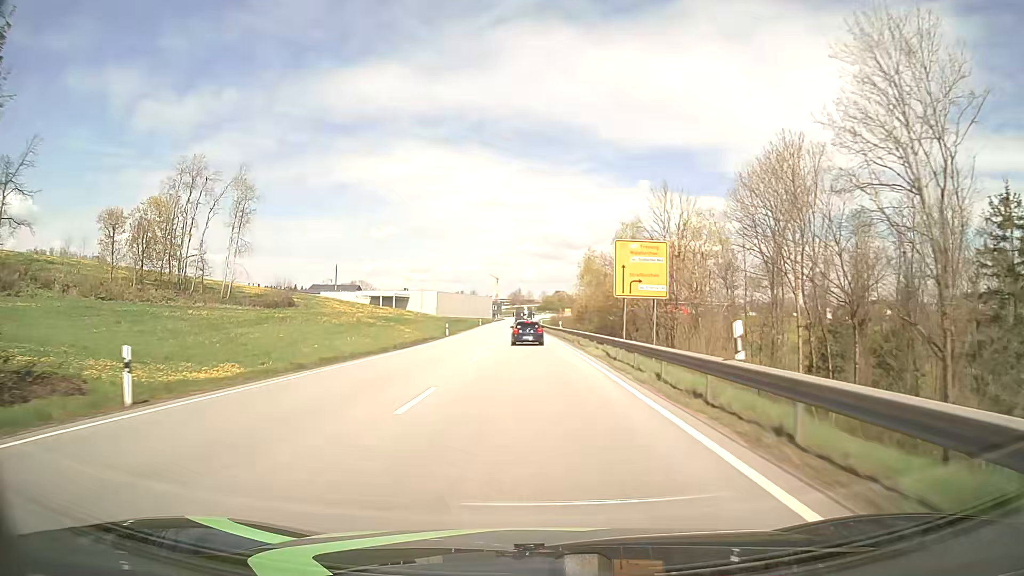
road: primary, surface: asphalt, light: Day
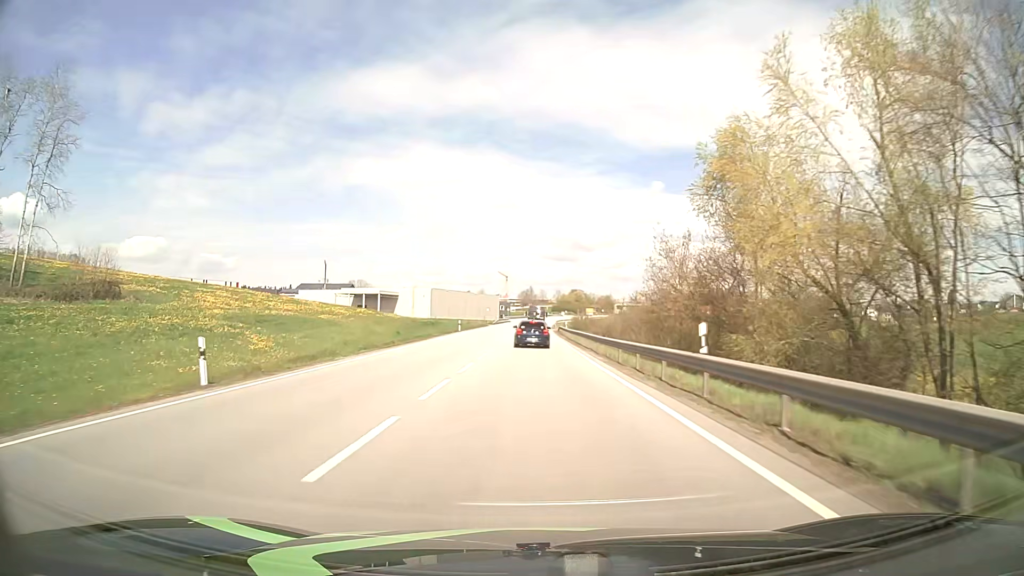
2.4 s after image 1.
(-0.4, +46.9) m; -1°
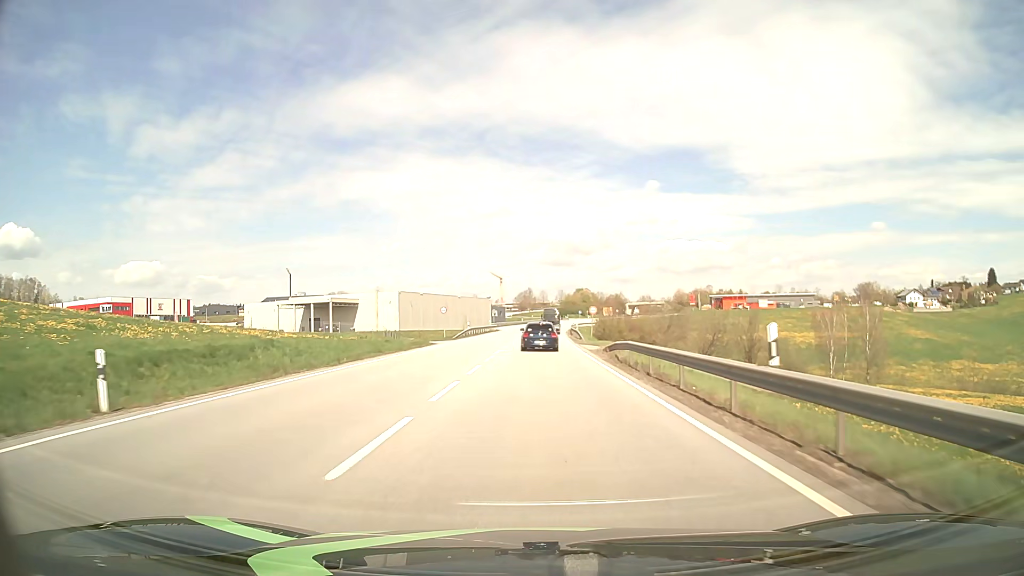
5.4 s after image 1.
(-0.2, +53.8) m; 0°
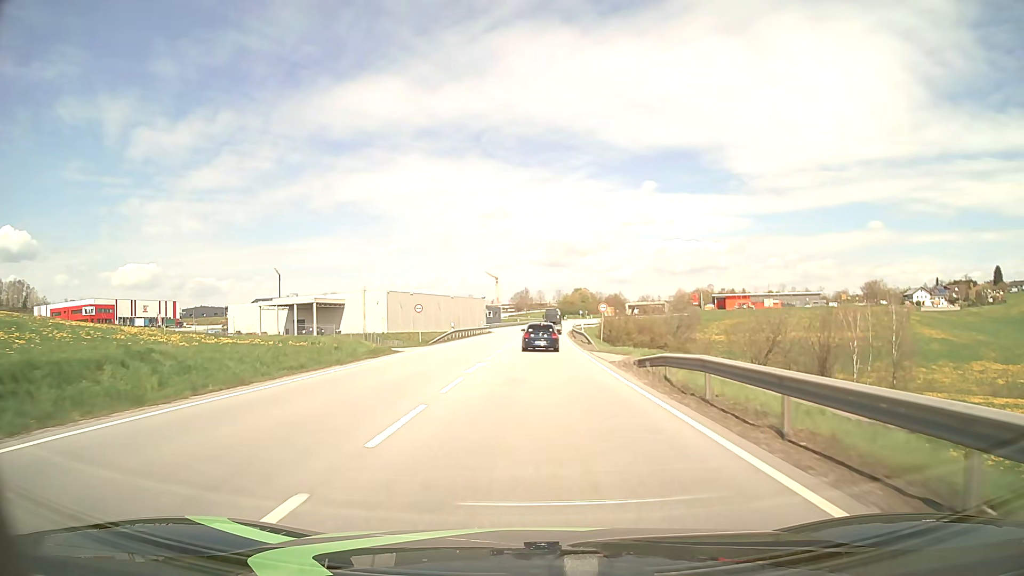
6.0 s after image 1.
(0.0, +10.5) m; 0°
